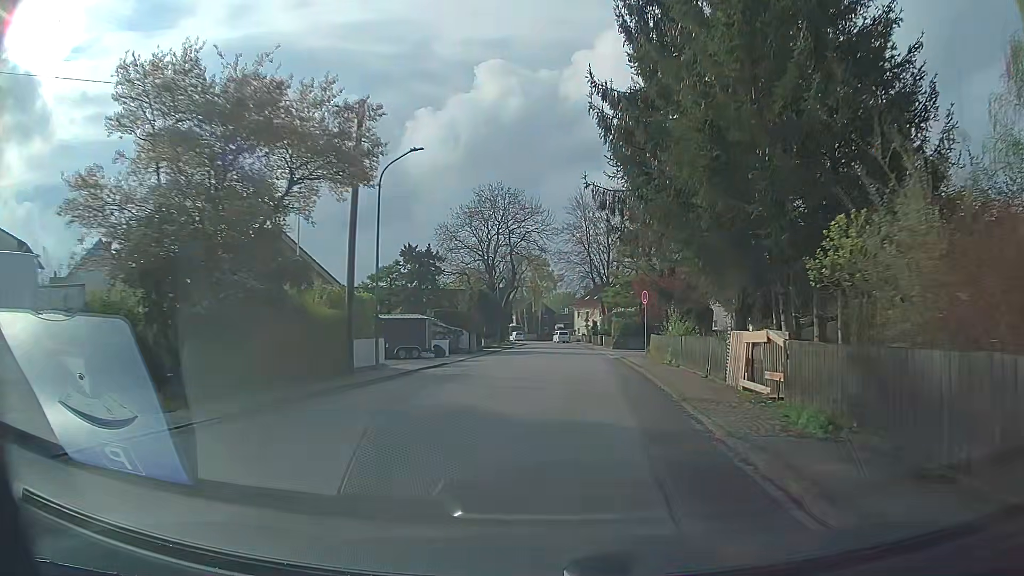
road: residential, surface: asphalt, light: Day
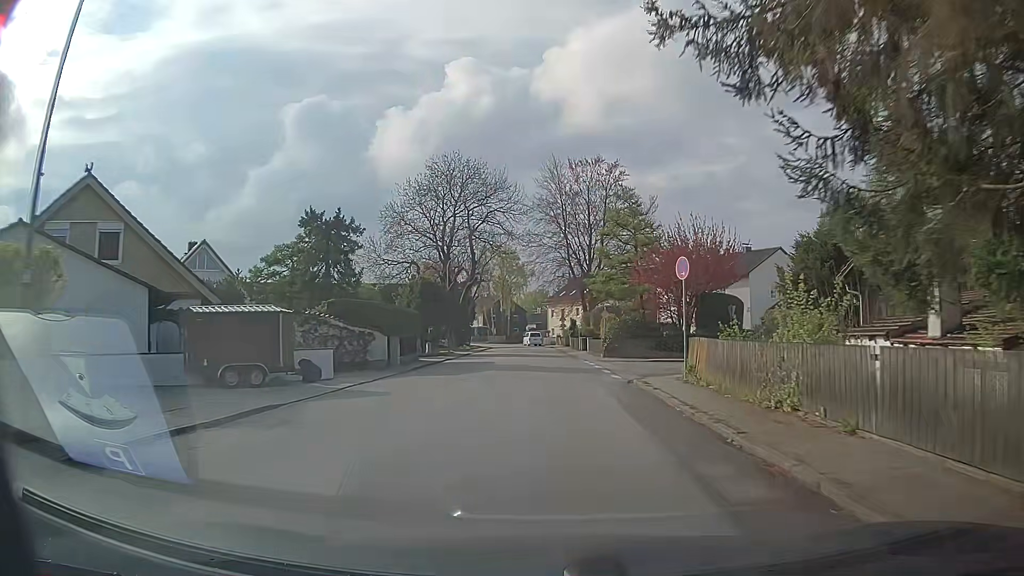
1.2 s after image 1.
(+0.4, +15.7) m; +2°
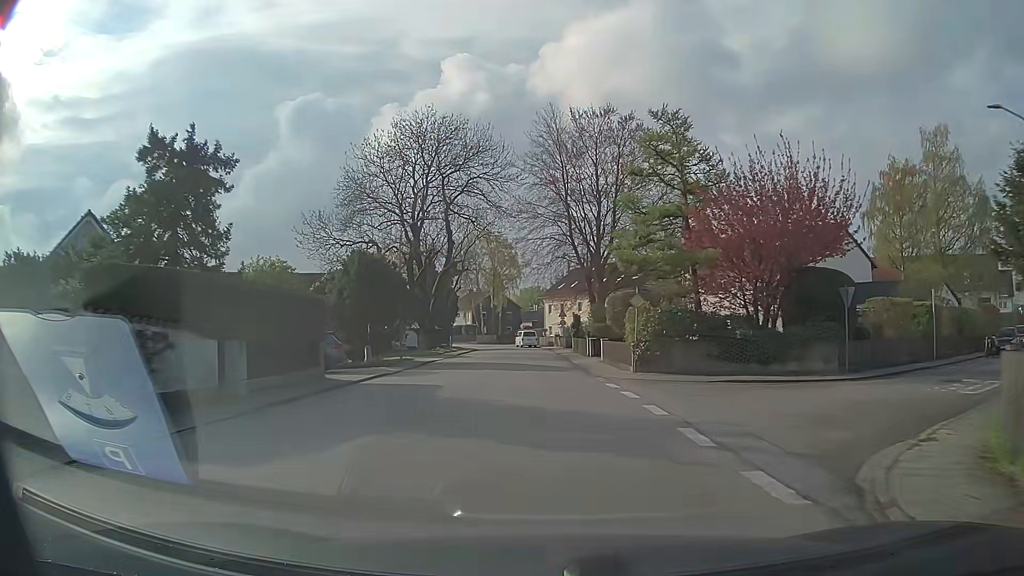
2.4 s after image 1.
(+0.2, +15.3) m; +1°
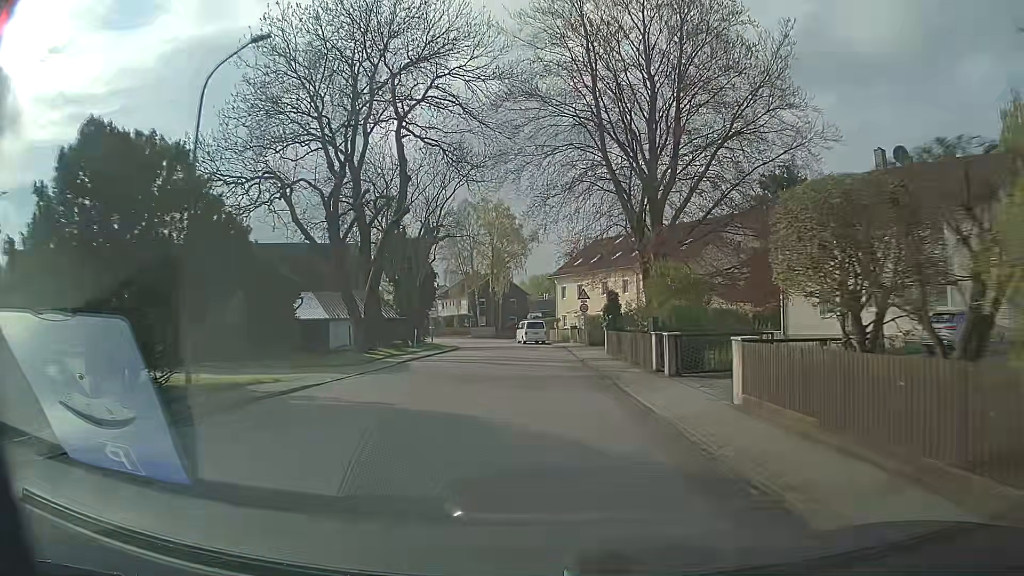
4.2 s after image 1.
(-0.2, +22.2) m; -1°
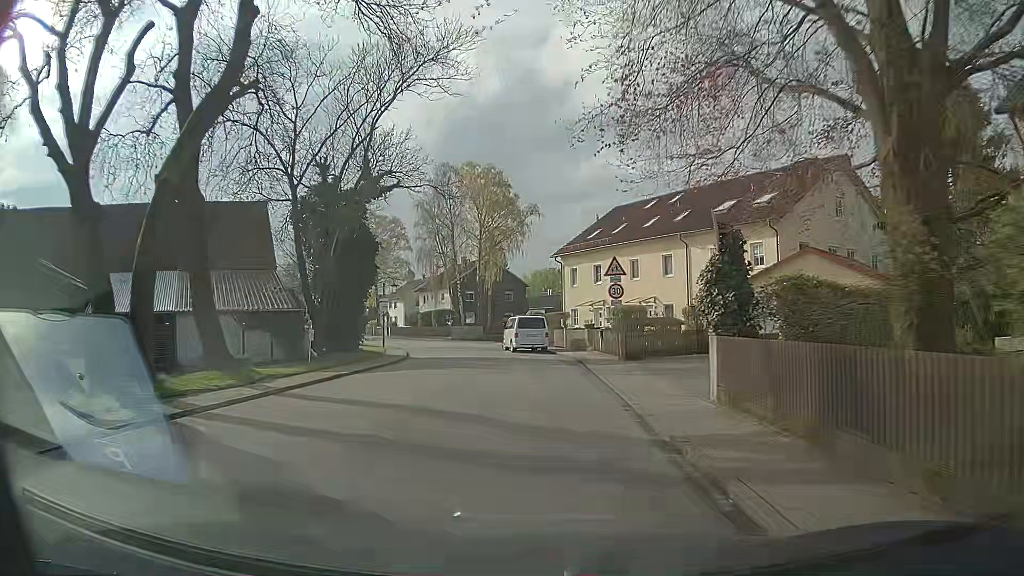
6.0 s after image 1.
(+0.1, +20.1) m; 0°
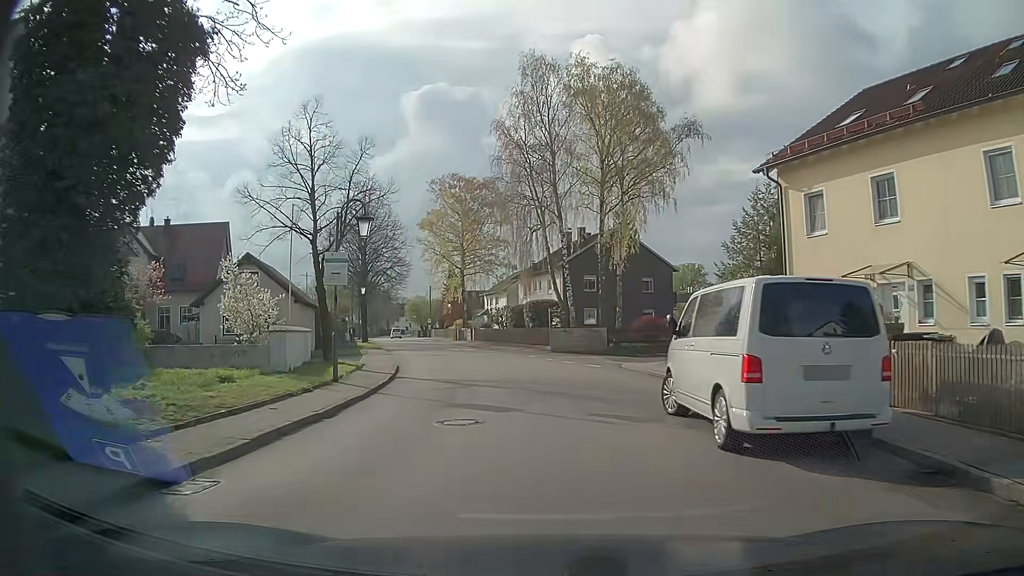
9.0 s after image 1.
(-2.1, +28.2) m; -11°
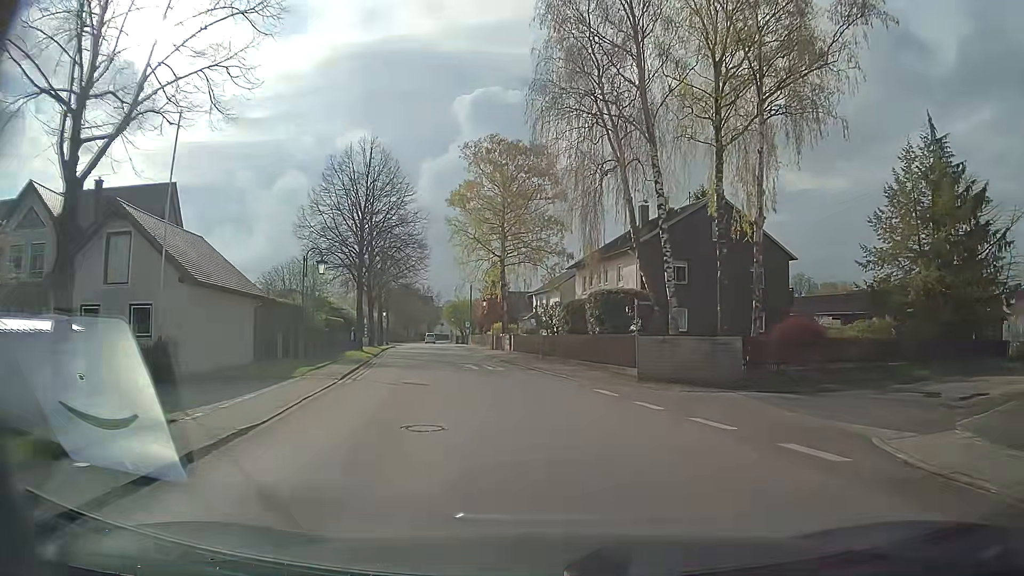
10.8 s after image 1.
(-0.8, +17.4) m; -4°
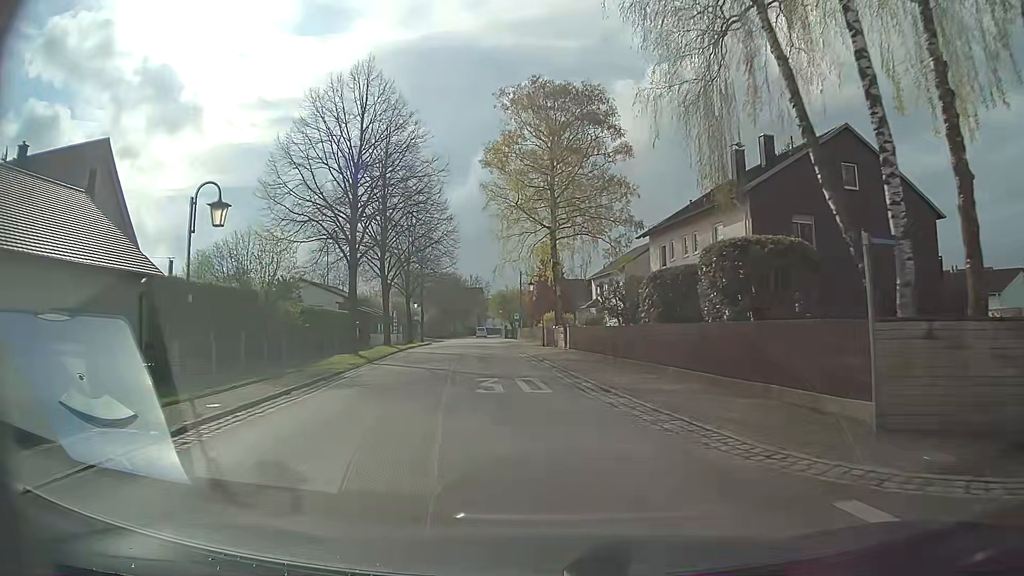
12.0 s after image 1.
(-0.5, +12.4) m; -5°
(0, +10) (-1, +20) (-3, +30) (-4, +40) (-5, +50) (-6, +60) (-7, +70) (-8, +80) (-9, +89) (-11, +99) m
